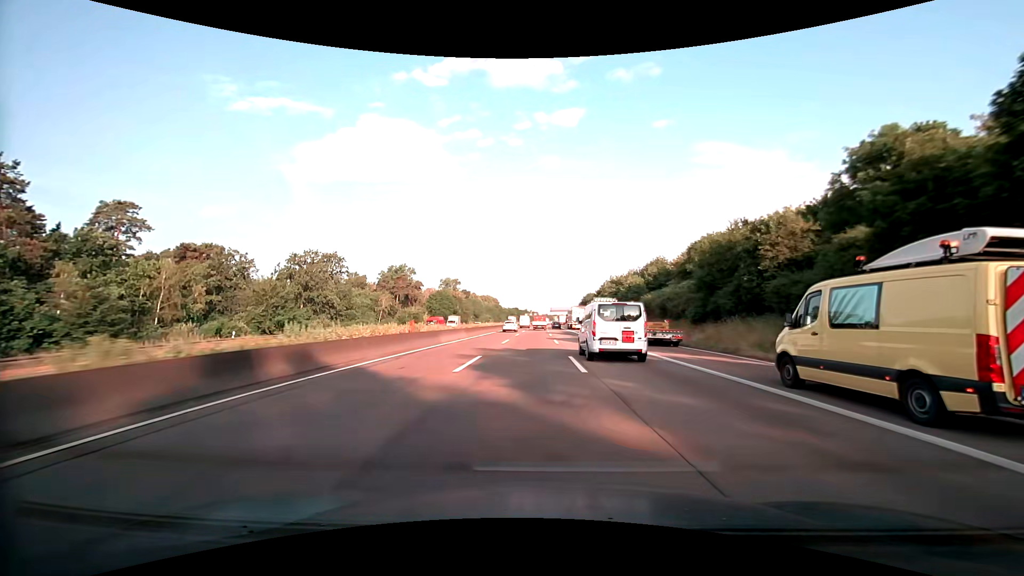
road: motorway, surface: asphalt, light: Day
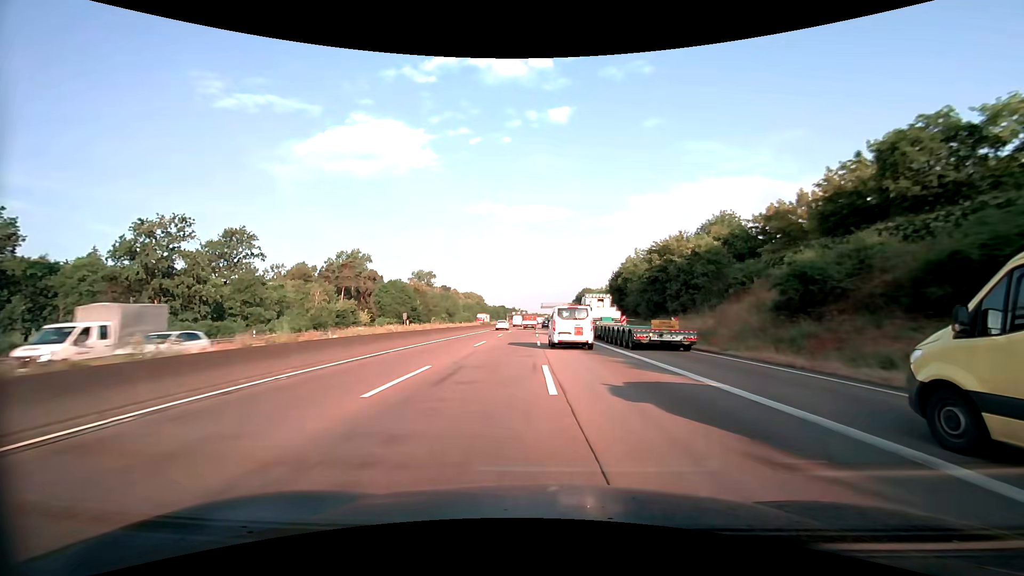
(+0.4, +40.4) m; +1°
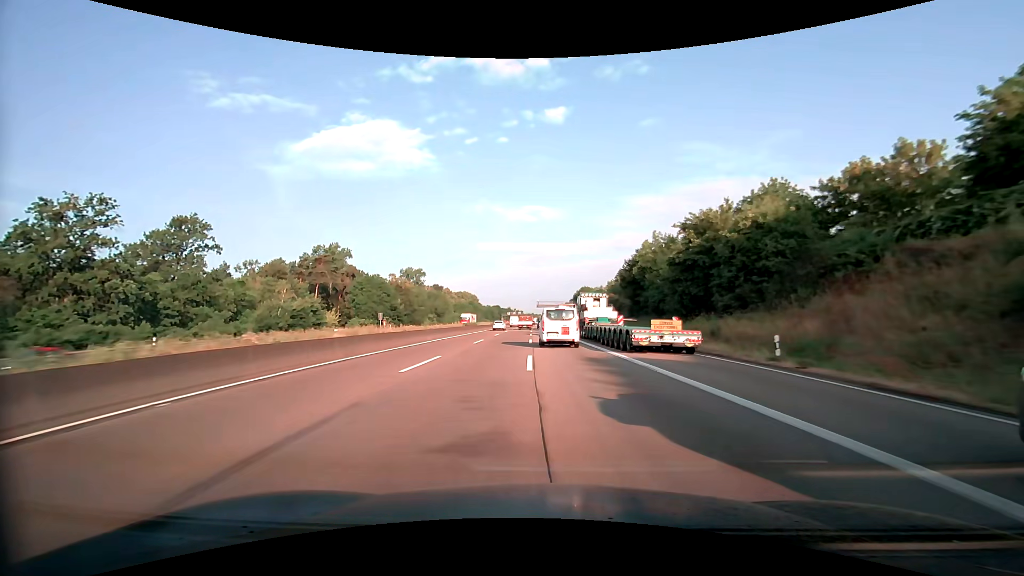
(+0.1, +13.5) m; 0°
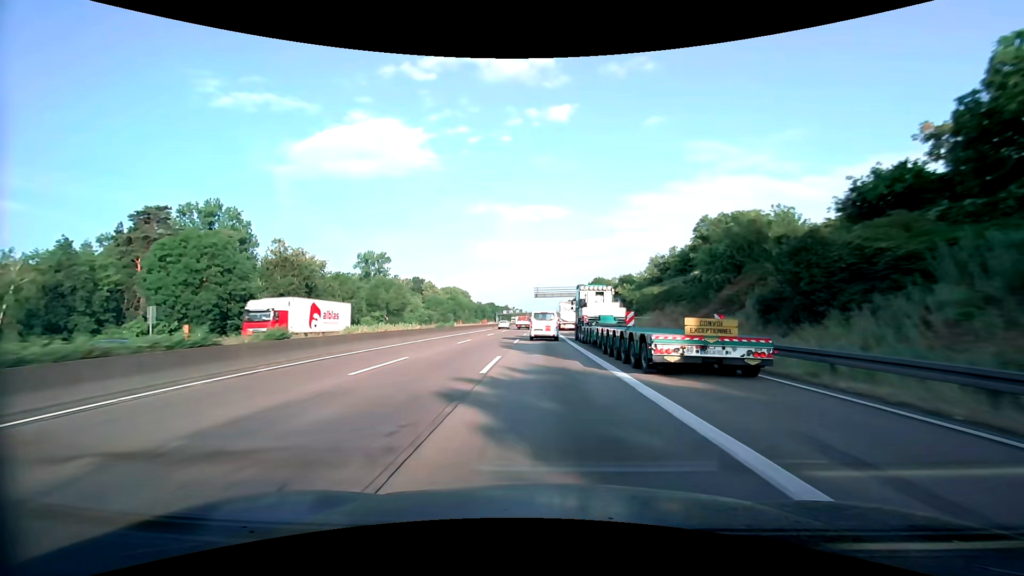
(+0.2, +54.5) m; 0°
(0, +10) (0, +20) (0, +30) (0, +40) (0, +50) (0, +60) (0, +70) (0, +80) (0, +90) (0, +100) m
